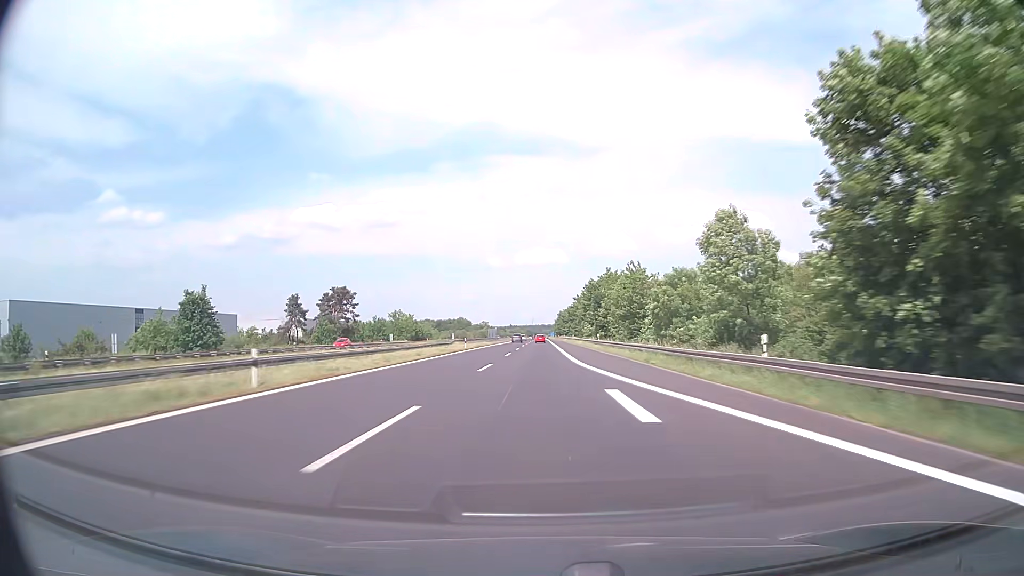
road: motorway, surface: asphalt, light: Day
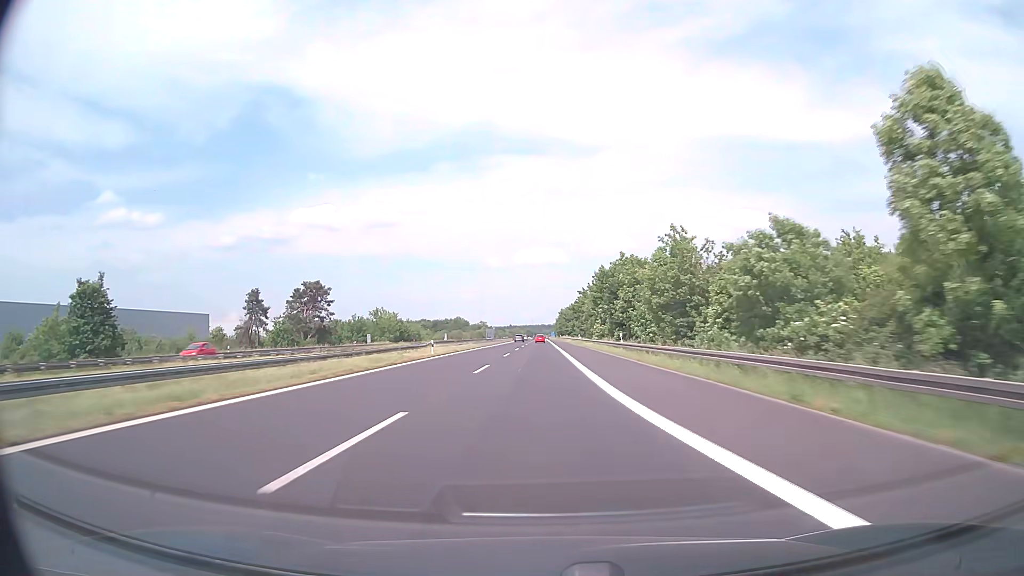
(0.0, +19.1) m; 0°
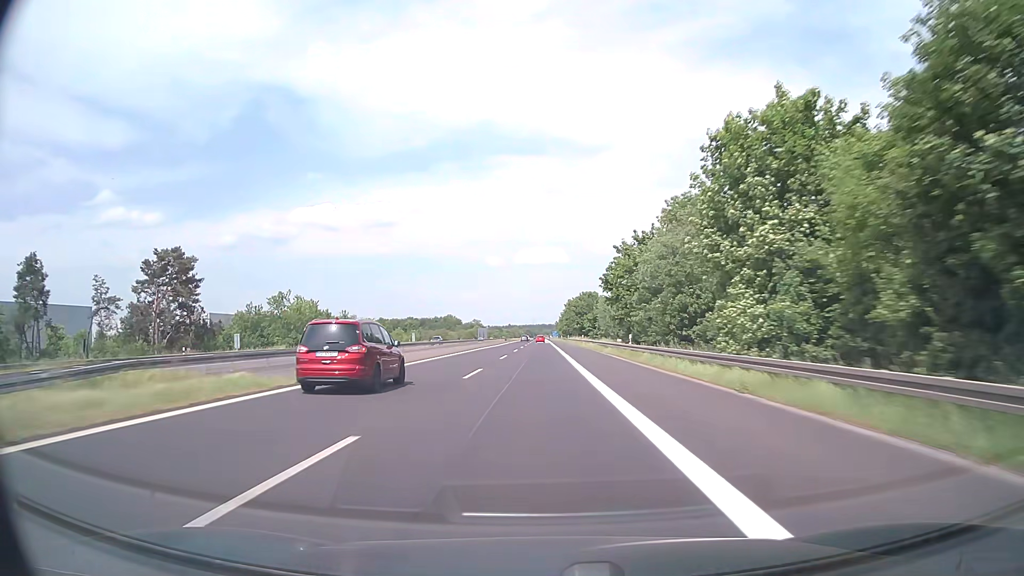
(0.0, +57.2) m; 0°
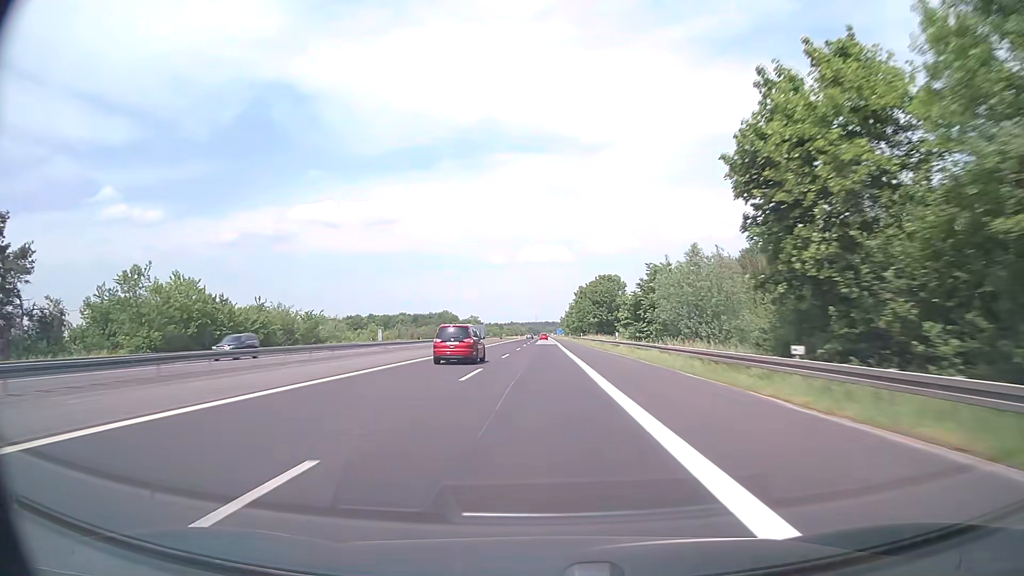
(-0.1, +38.2) m; 0°
(0, +10) (0, +20) (0, +30) (0, +40) (0, +50) (0, +60) (0, +70) (0, +80) (0, +90) (0, +100) m
